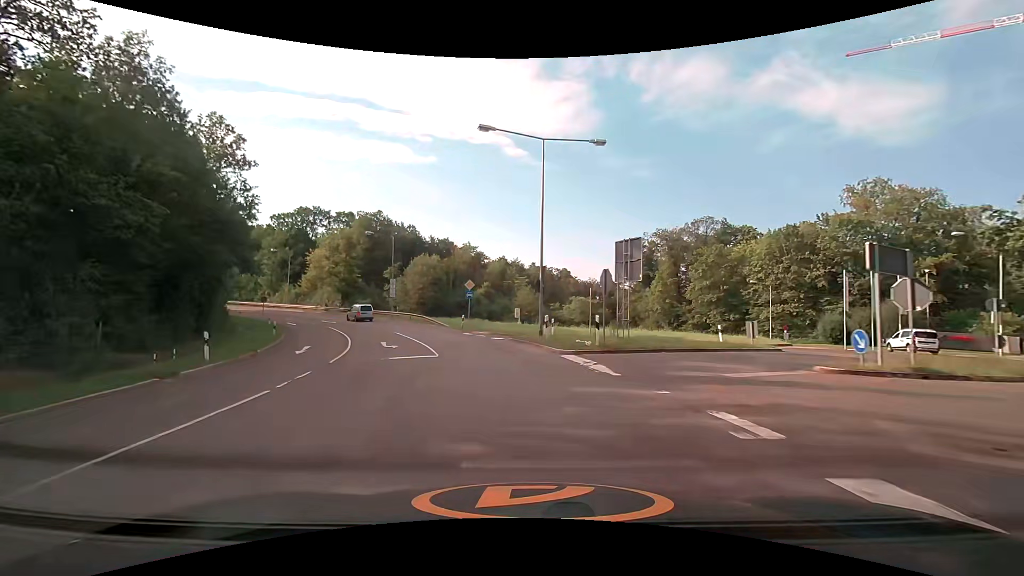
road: secondary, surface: asphalt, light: Day
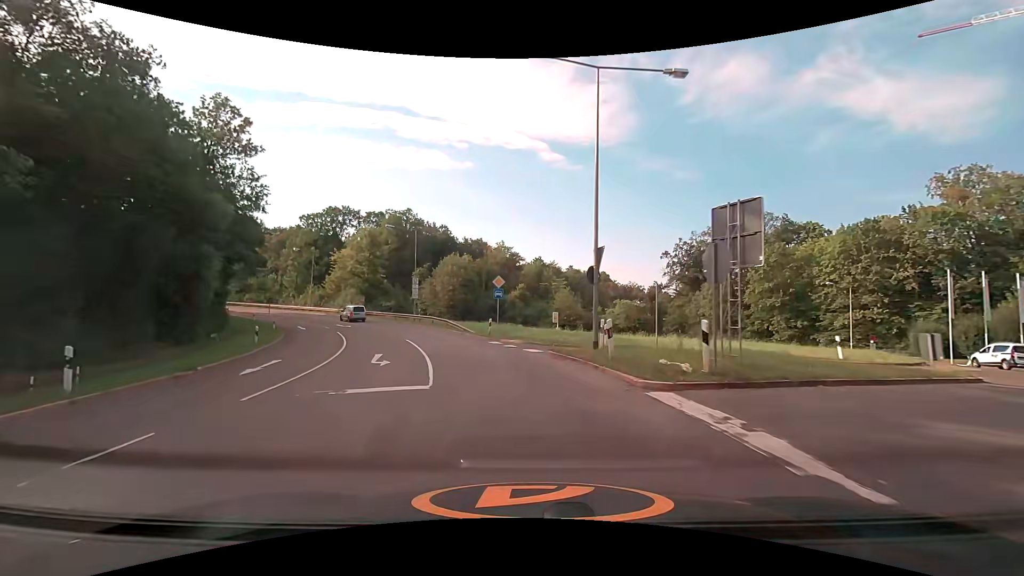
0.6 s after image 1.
(-0.3, +7.0) m; -4°
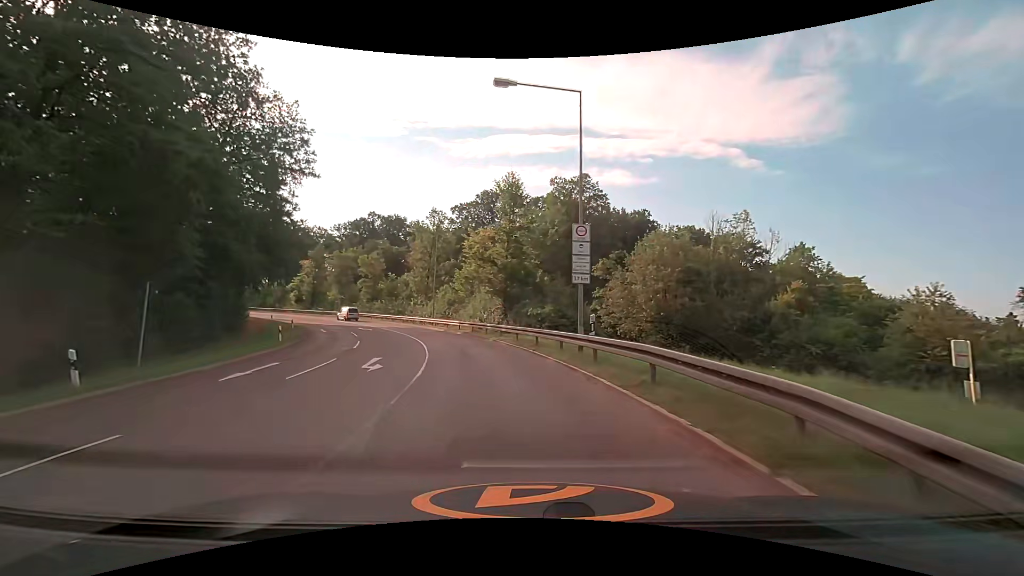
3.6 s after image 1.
(-6.4, +33.9) m; -21°
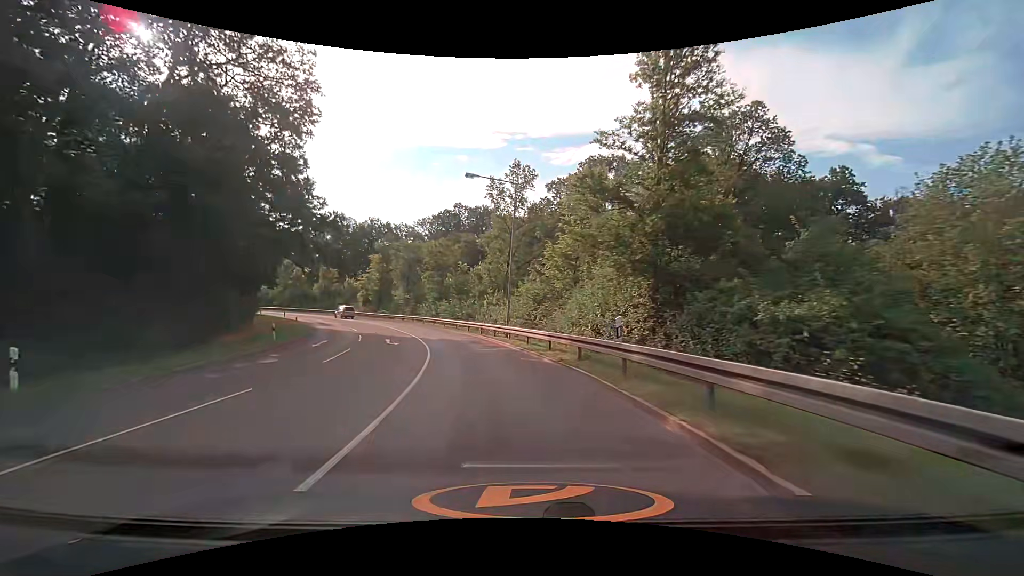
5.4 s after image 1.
(-2.3, +21.6) m; -12°
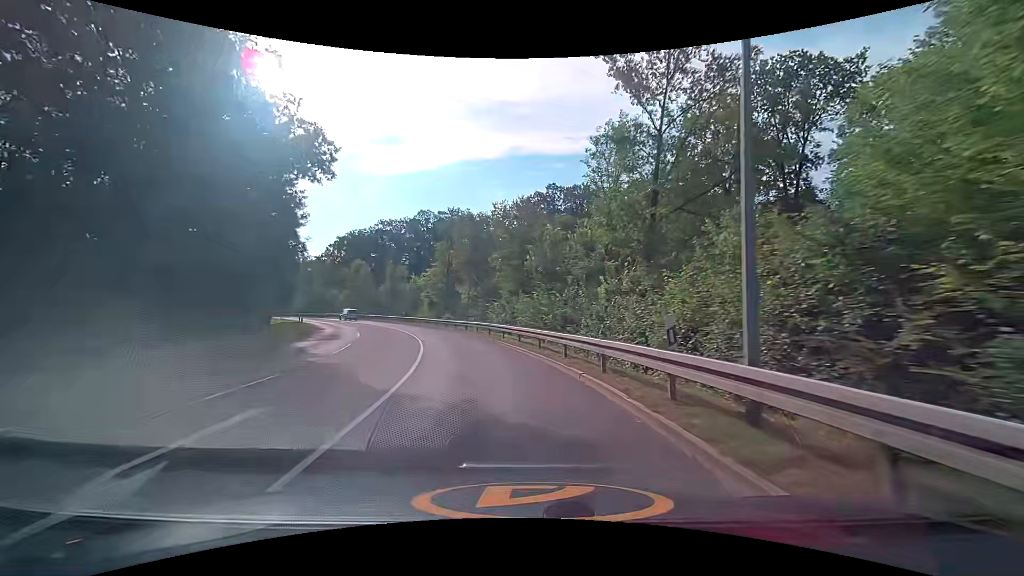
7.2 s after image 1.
(-2.2, +22.8) m; -11°
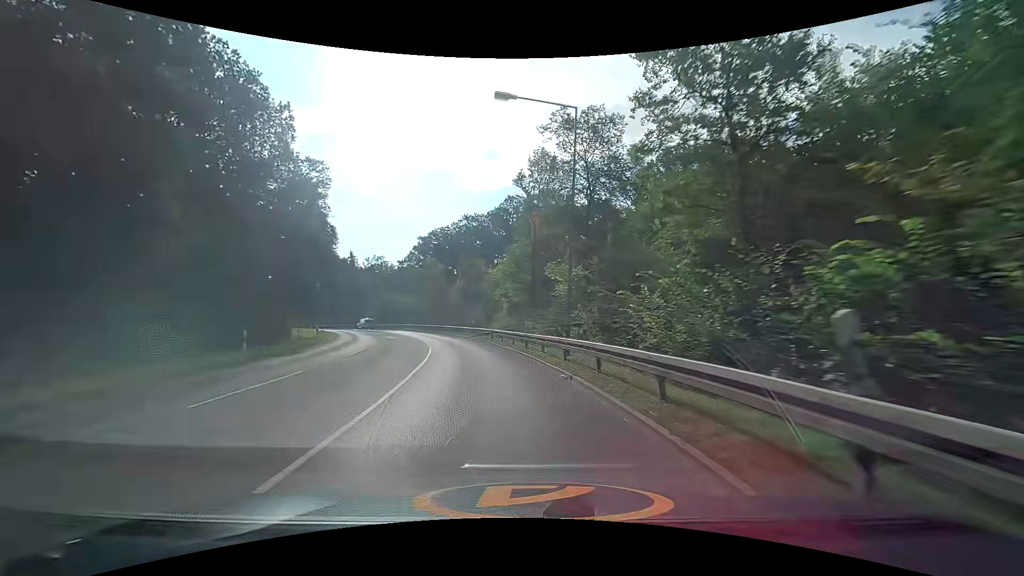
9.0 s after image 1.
(-2.5, +23.4) m; -12°
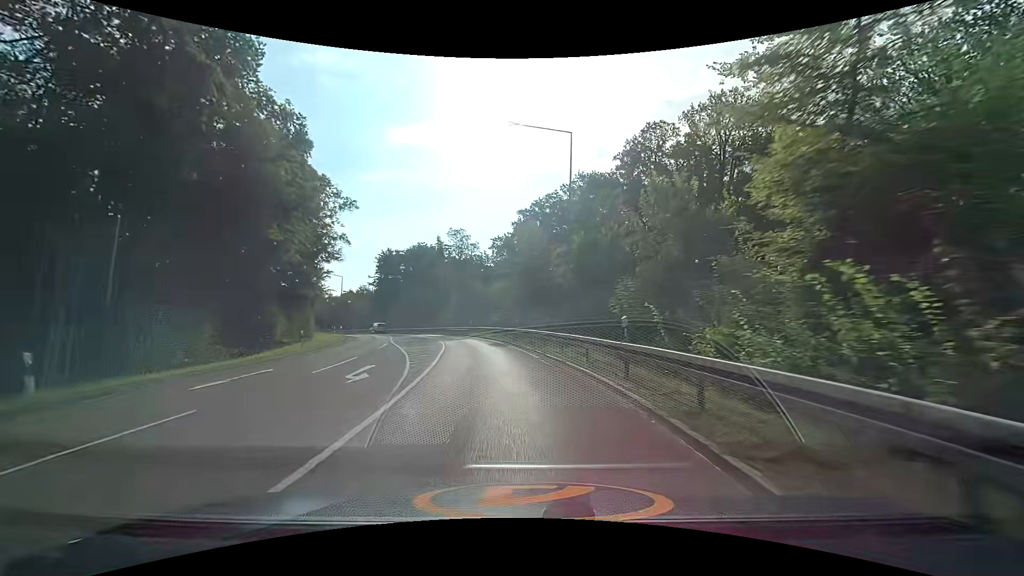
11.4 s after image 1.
(-3.9, +31.7) m; -13°
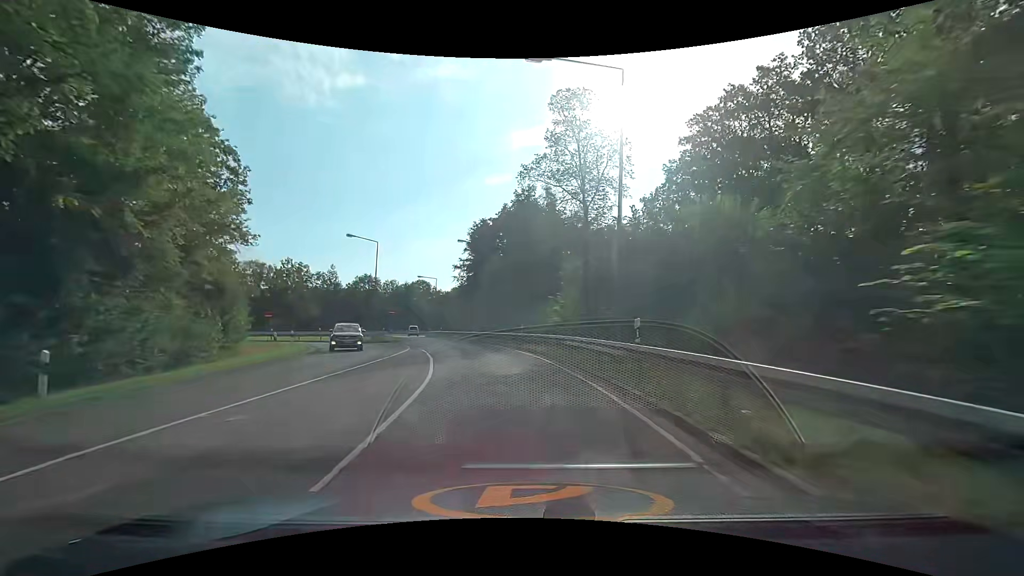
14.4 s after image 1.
(-5.5, +39.1) m; -15°
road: trunk_link
(0, +10) (-1, +20) (-3, +30) (-6, +39) (-9, +49) (-13, +58) (-16, +68) (-19, +77) (-21, +87) (-23, +97) m
